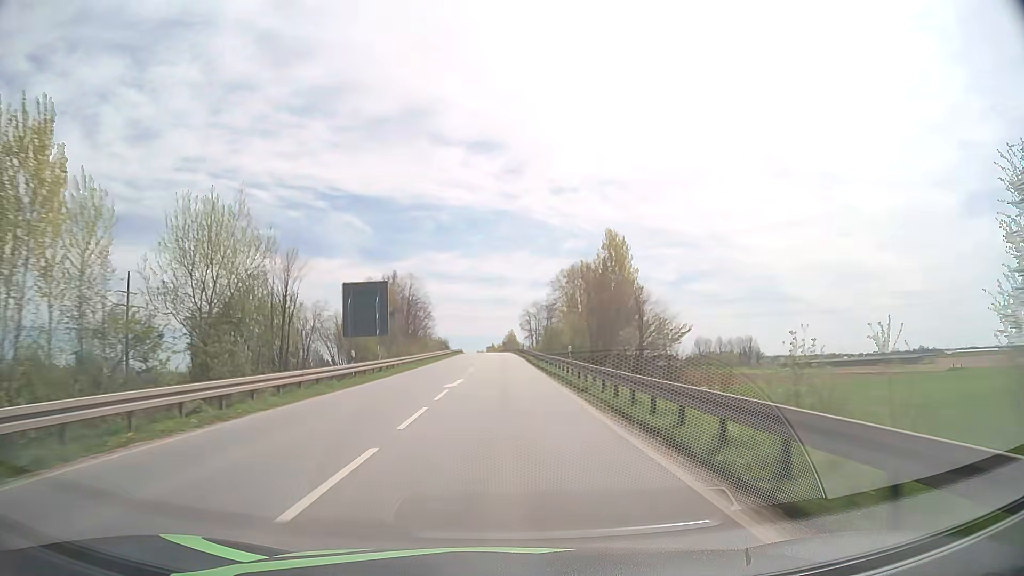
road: primary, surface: asphalt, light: Day
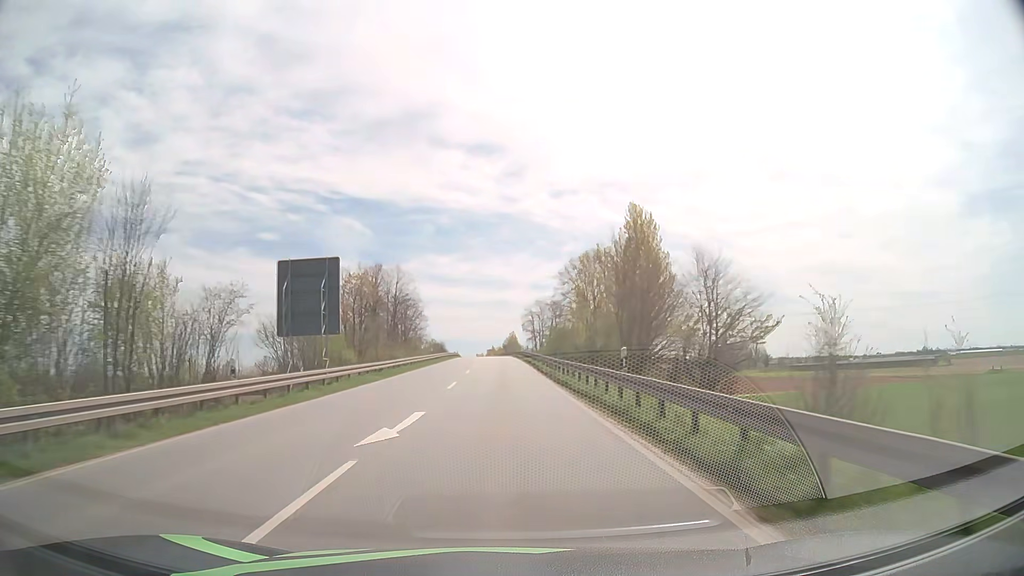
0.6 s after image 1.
(0.0, +13.1) m; 0°
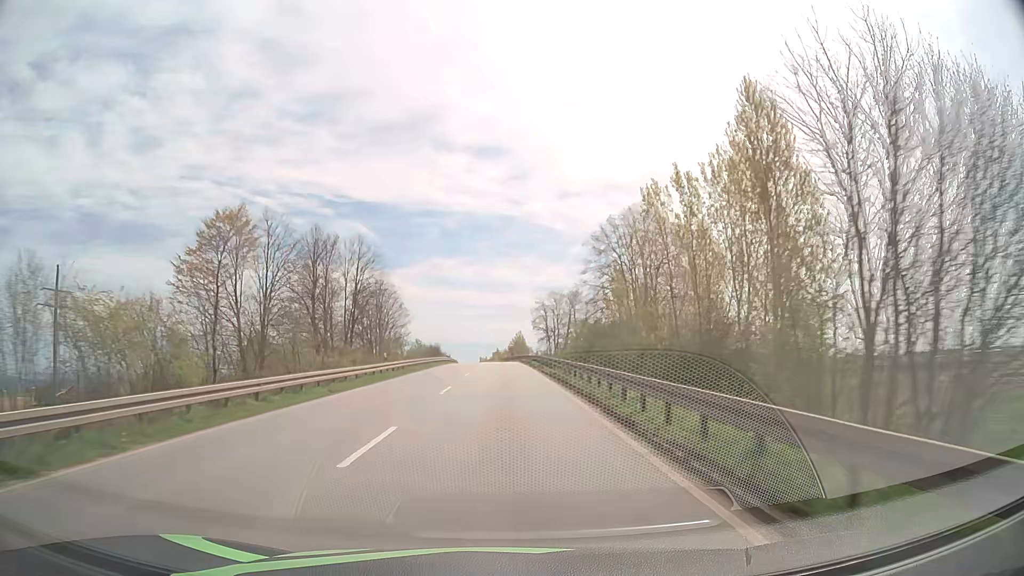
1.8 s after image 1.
(-0.1, +26.9) m; 0°
